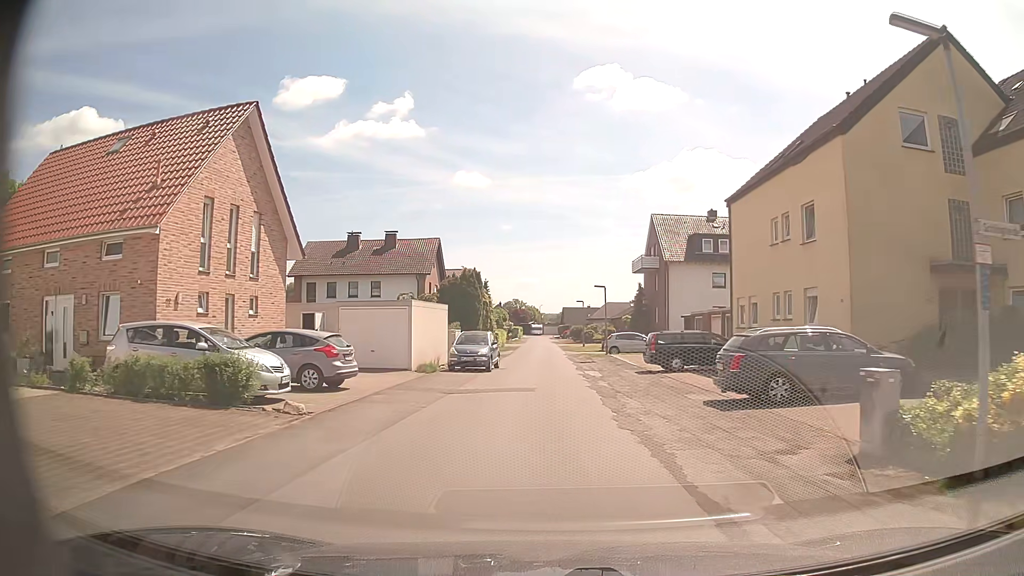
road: unclassified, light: Day
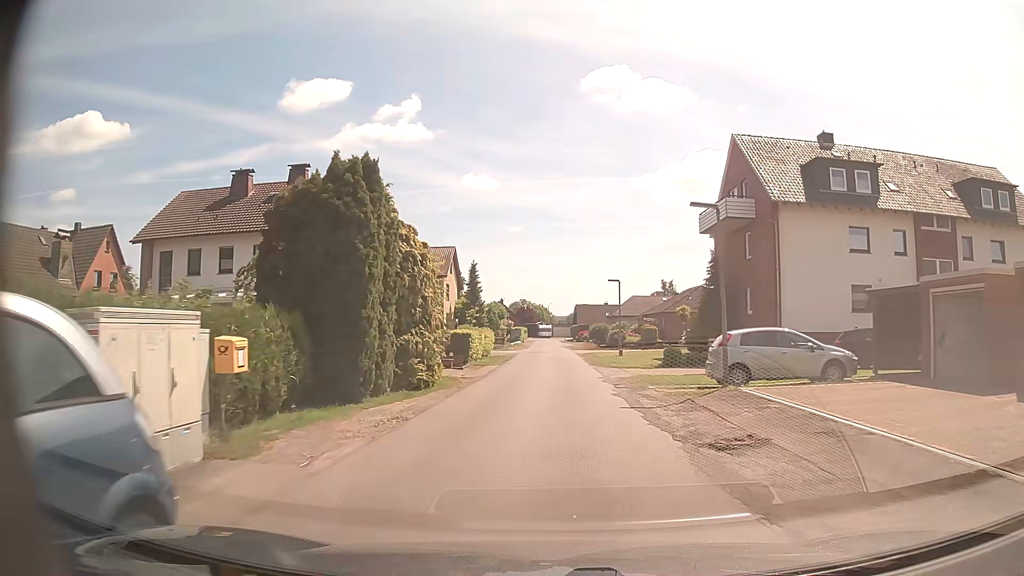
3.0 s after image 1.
(-0.4, +26.2) m; -1°
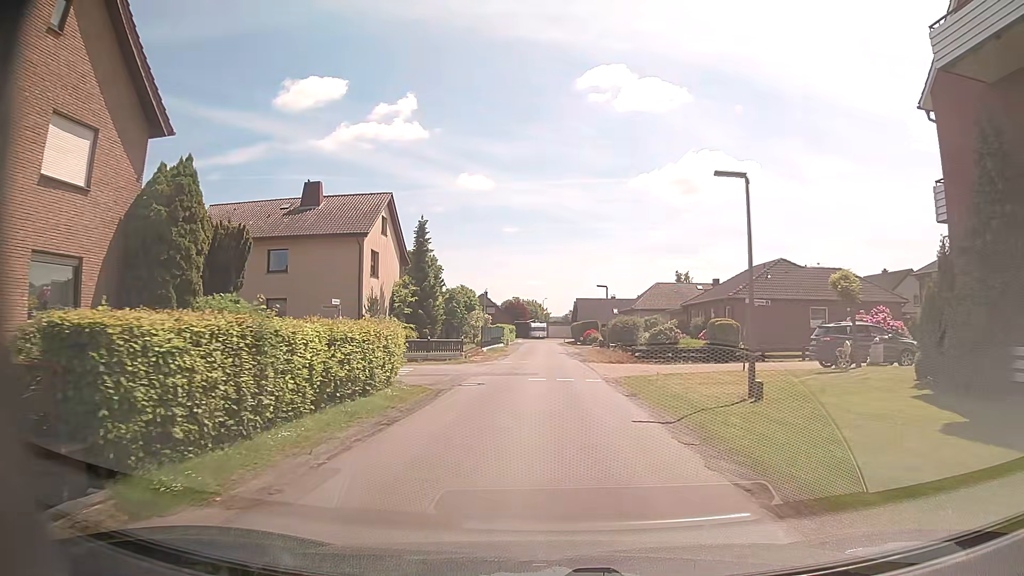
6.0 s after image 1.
(+0.2, +26.3) m; +1°
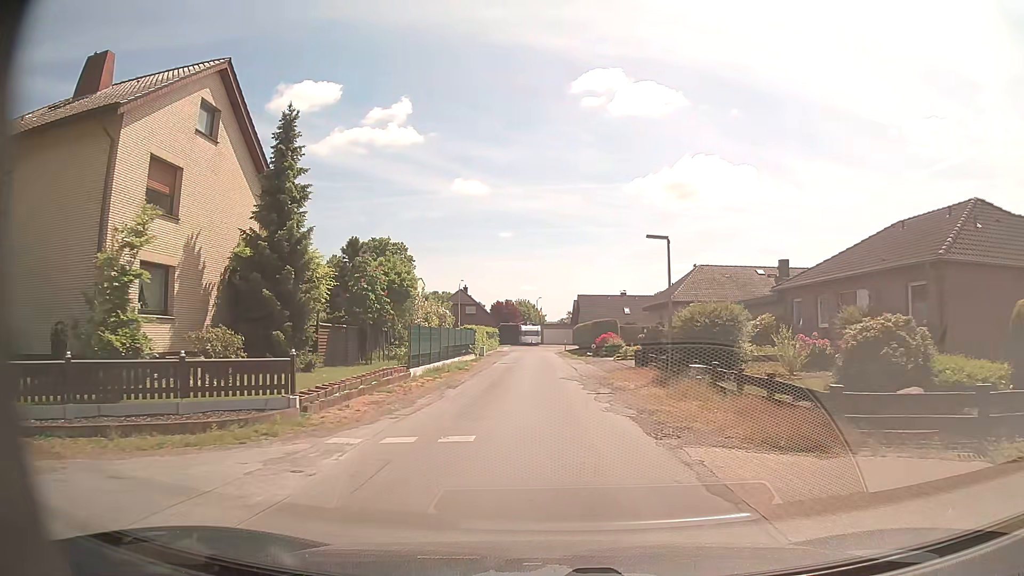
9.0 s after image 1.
(-0.1, +23.2) m; 0°
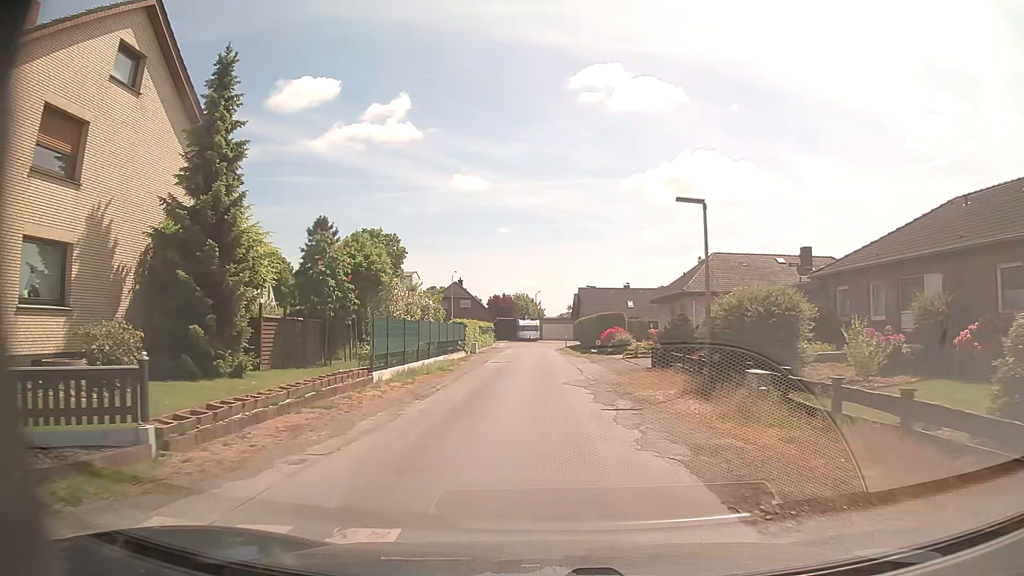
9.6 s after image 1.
(0.0, +4.9) m; 0°
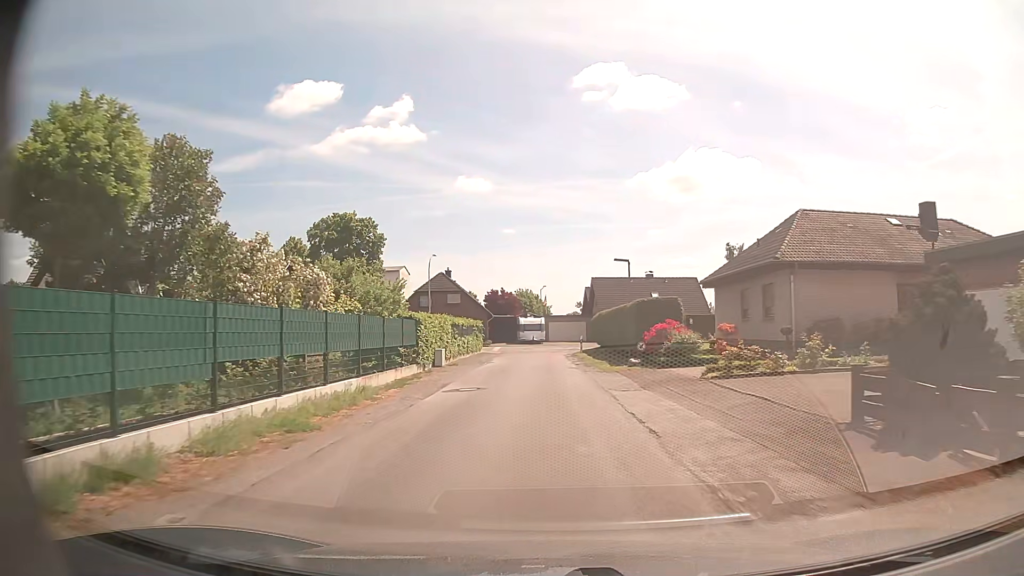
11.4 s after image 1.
(-0.1, +16.2) m; -1°
